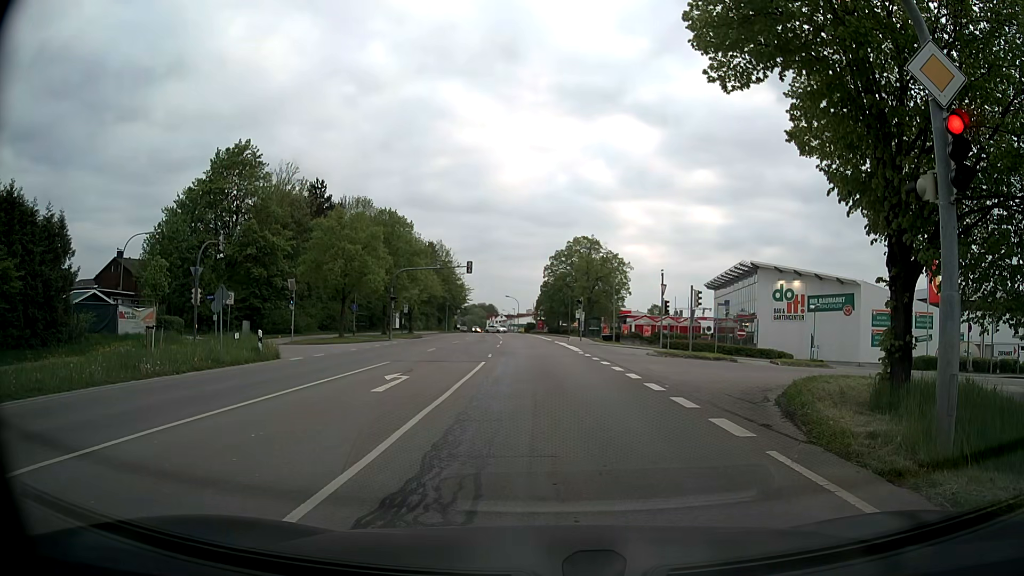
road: secondary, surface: asphalt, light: Day
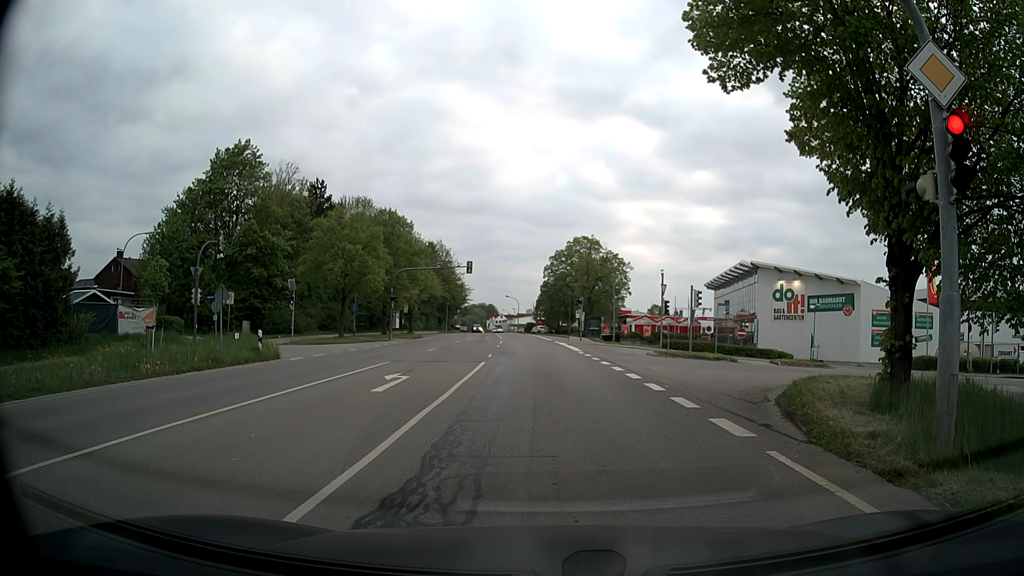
(0.0, 0.0) m; 0°
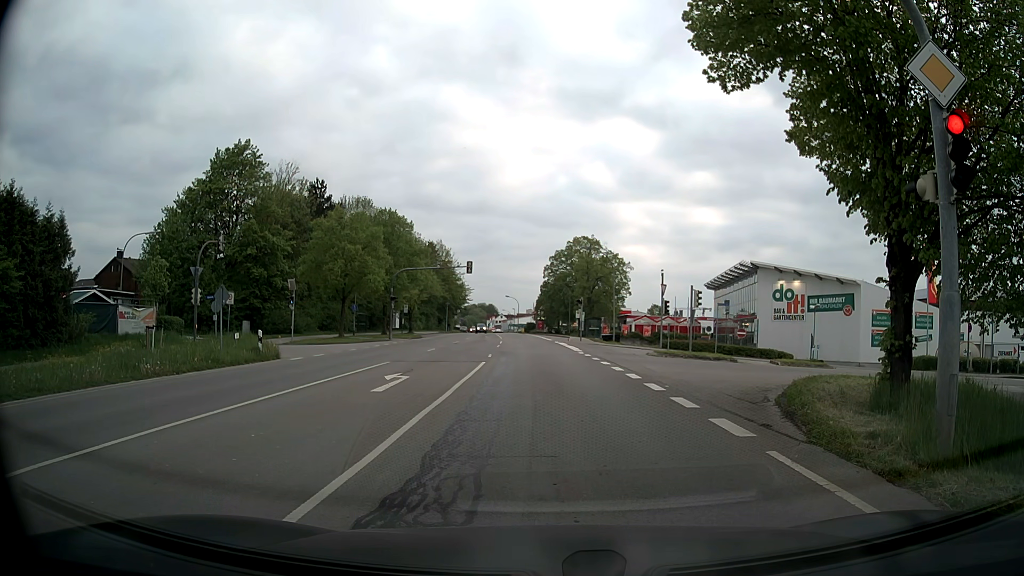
(0.0, 0.0) m; 0°
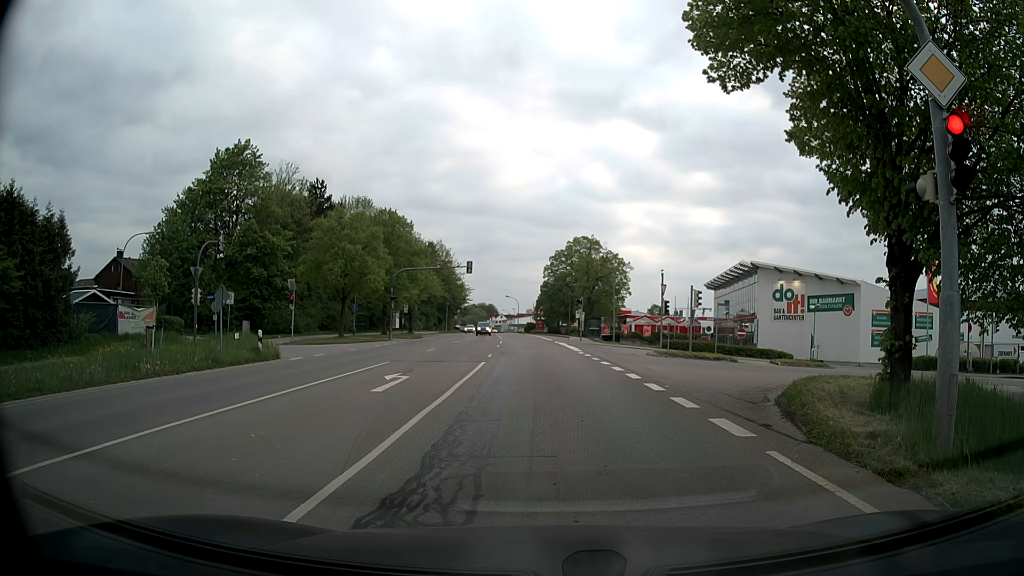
(0.0, 0.0) m; 0°
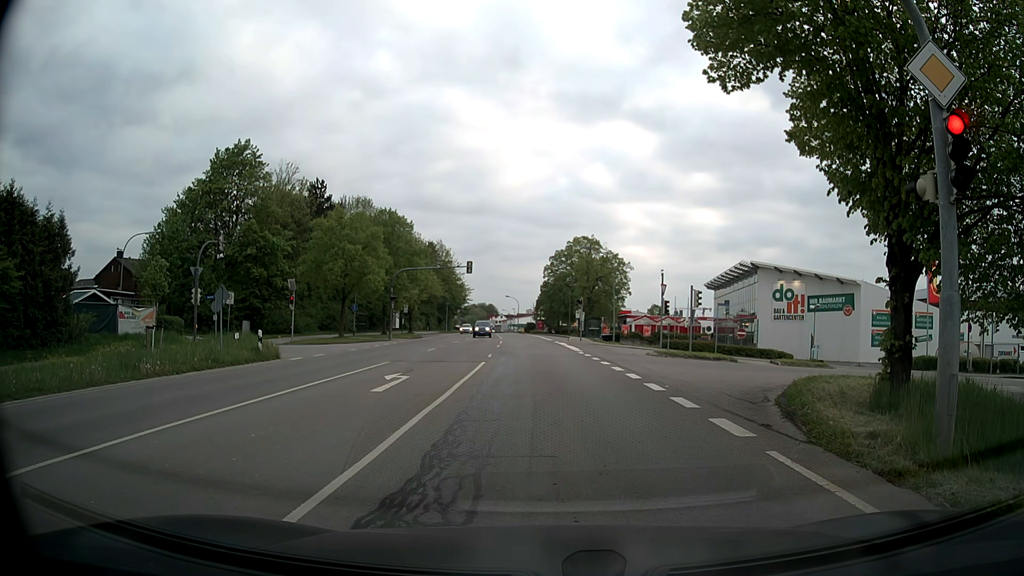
(0.0, 0.0) m; 0°
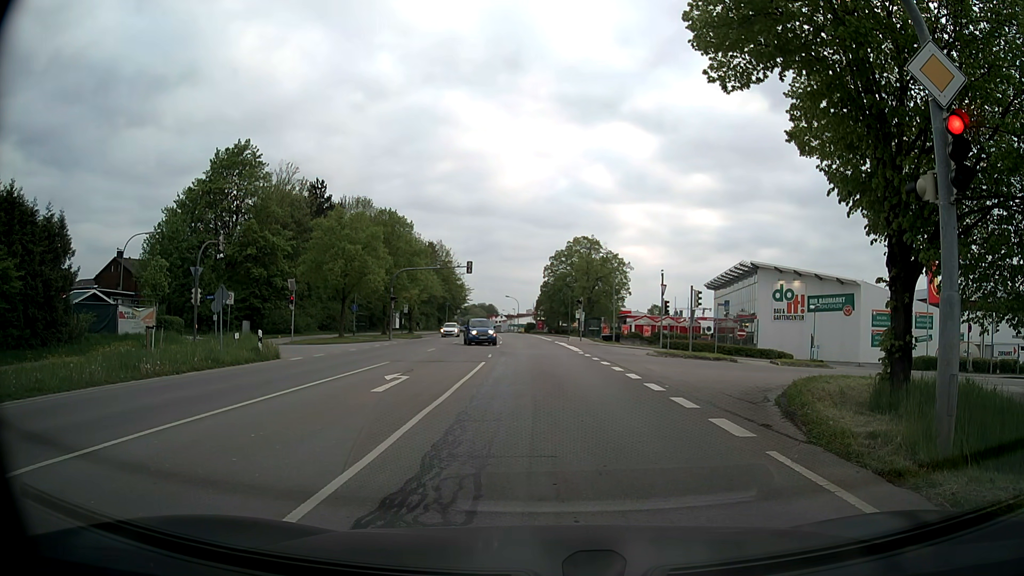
(0.0, 0.0) m; 0°
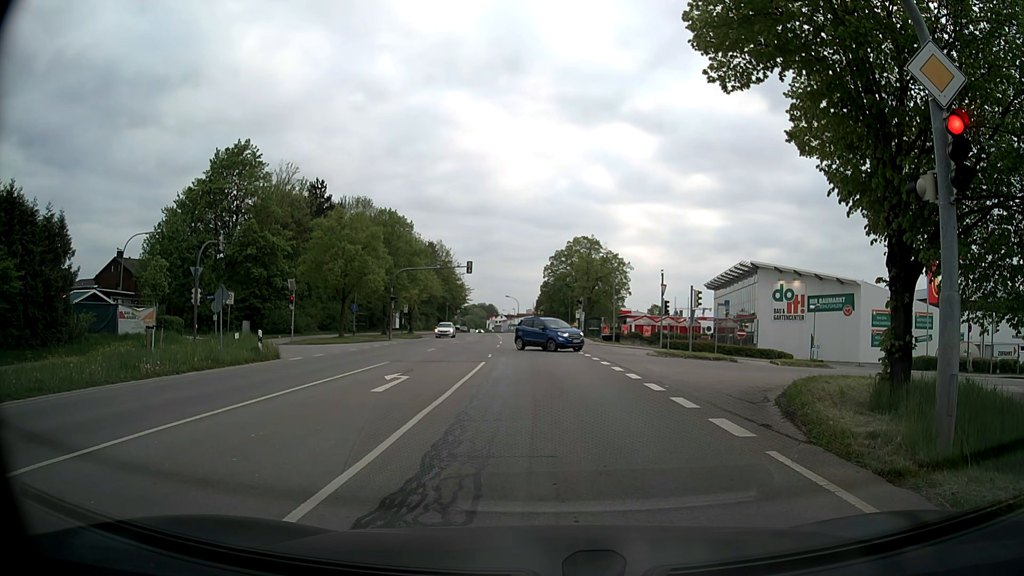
(0.0, 0.0) m; 0°
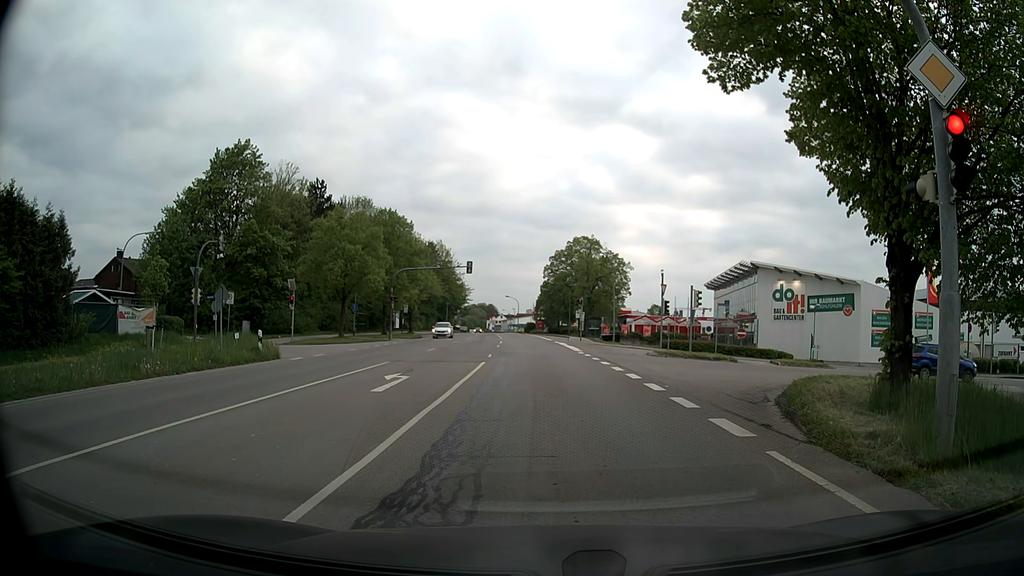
(0.0, 0.0) m; 0°
(0, +10) (0, +20) (0, +30) (0, +40) (-1, +50) (-1, +60) (-2, +70) (-3, +80) (-4, +90) (-5, +100) m
